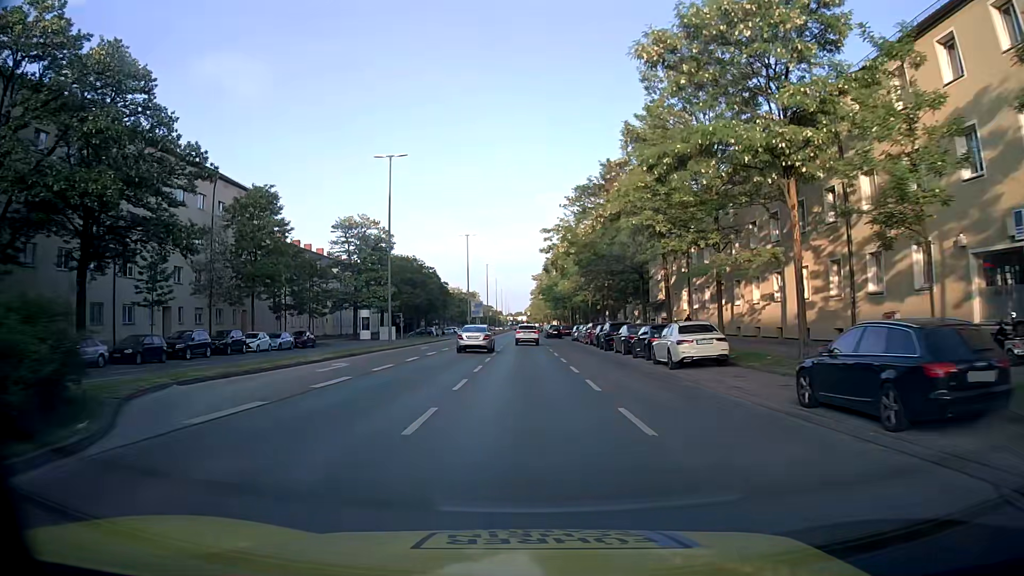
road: secondary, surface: asphalt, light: Day
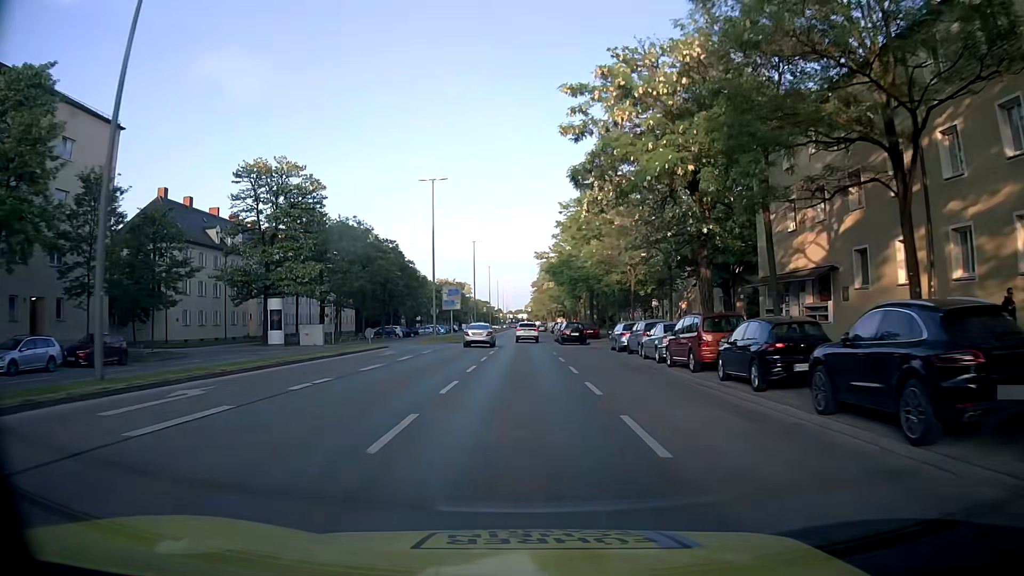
(0.0, +31.2) m; 0°
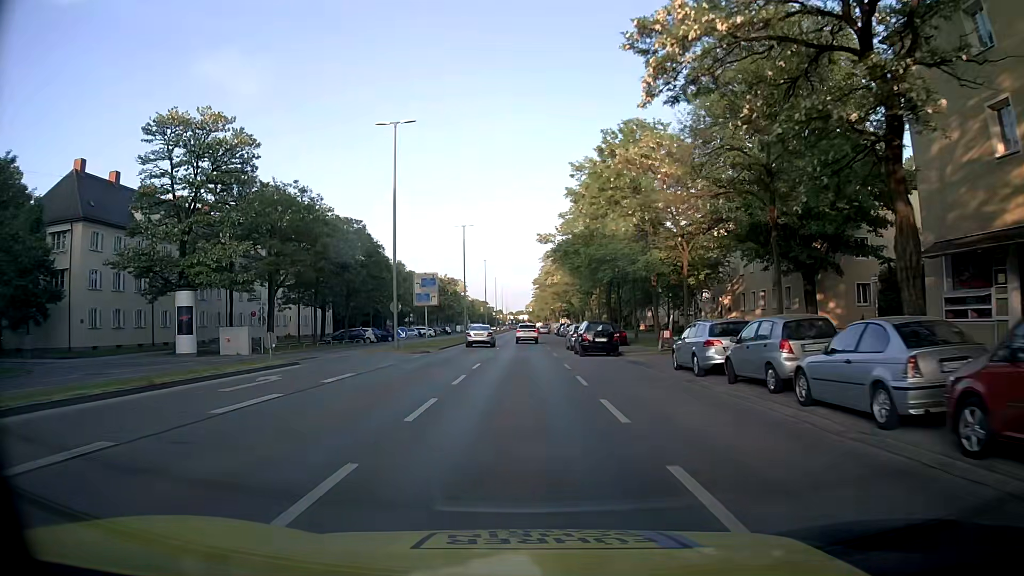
(+0.1, +15.6) m; 0°
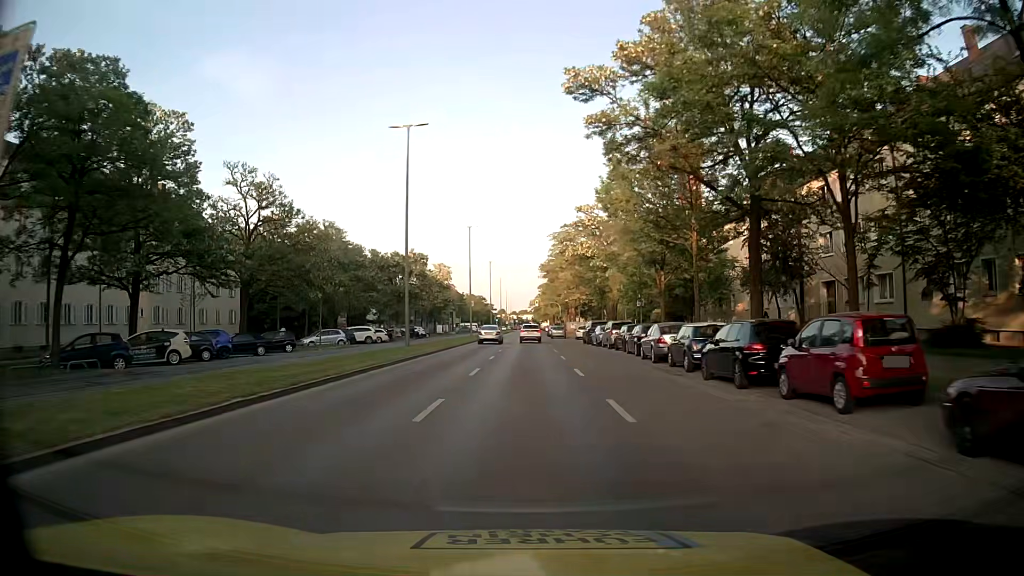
(-0.2, +38.9) m; 0°
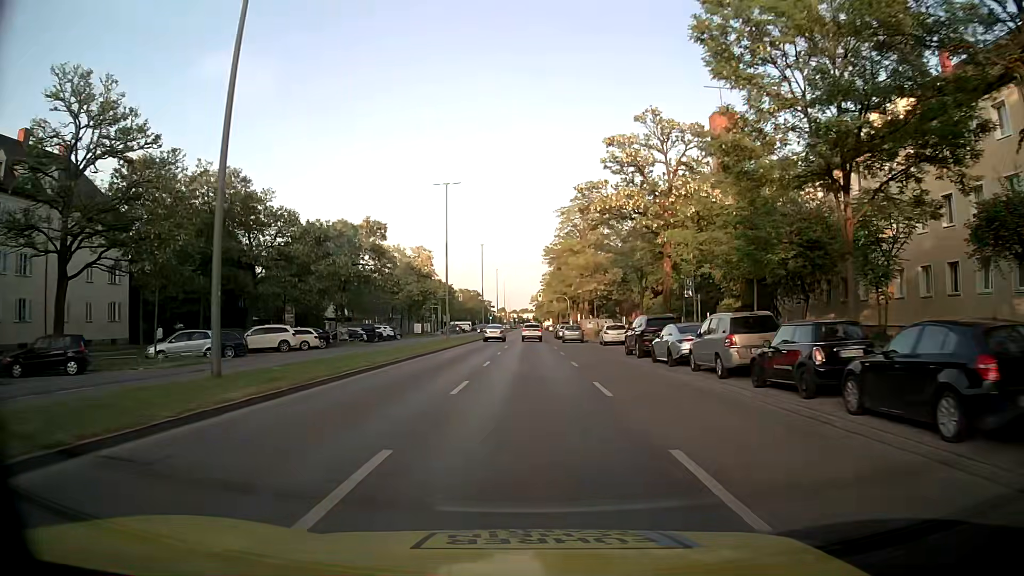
(-0.1, +23.3) m; 0°
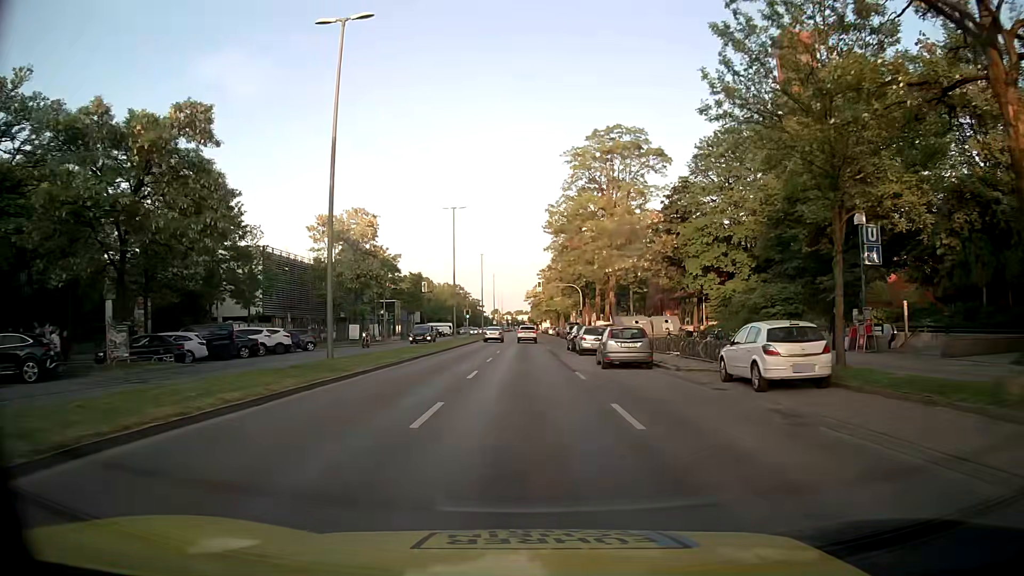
(+0.3, +31.1) m; +1°
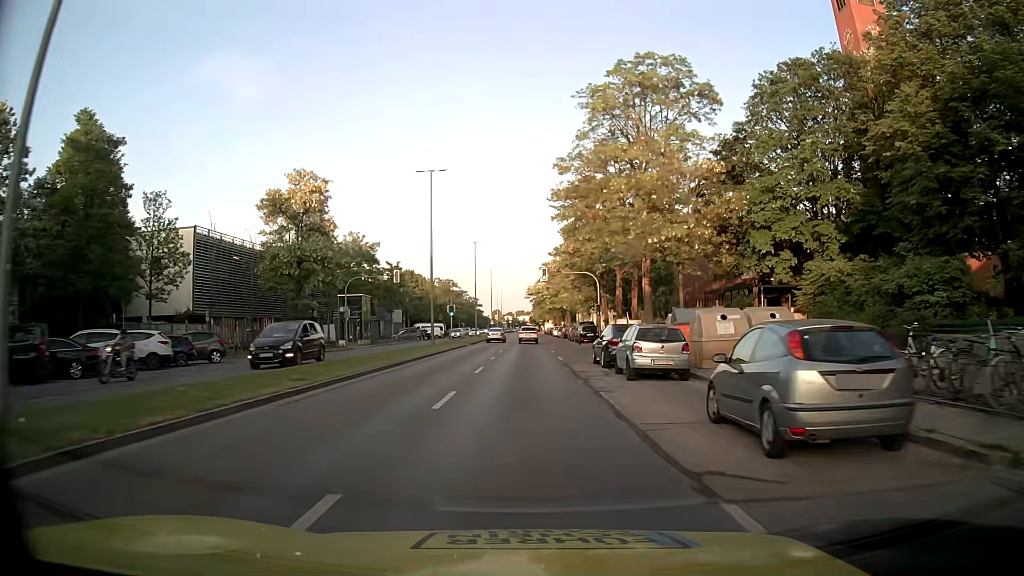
(0.0, +15.7) m; 0°
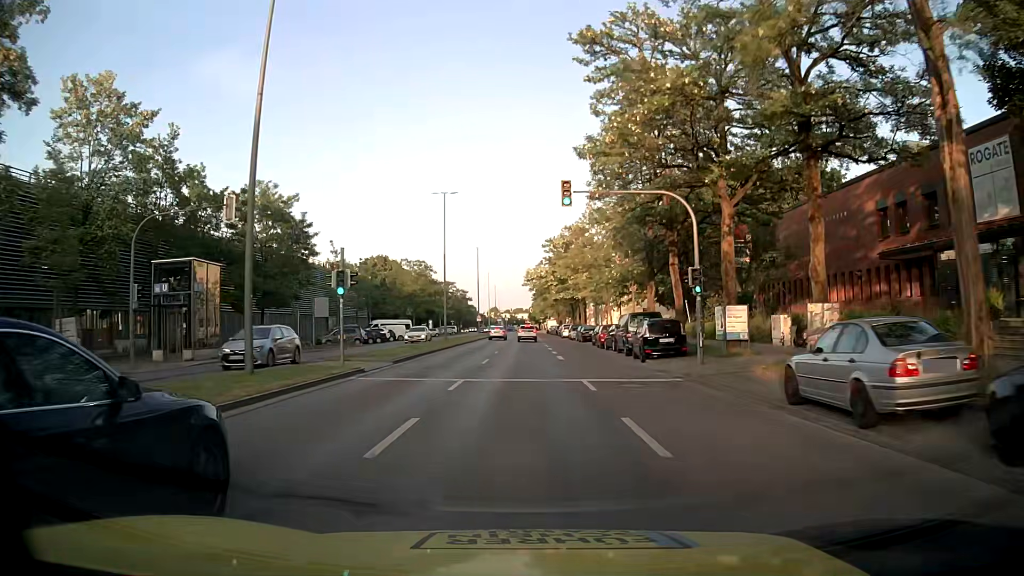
(0.0, +31.6) m; 0°
(0, +10) (0, +20) (0, +30) (0, +40) (0, +50) (0, +60) (0, +70) (0, +80) (0, +90) (0, +100) m
